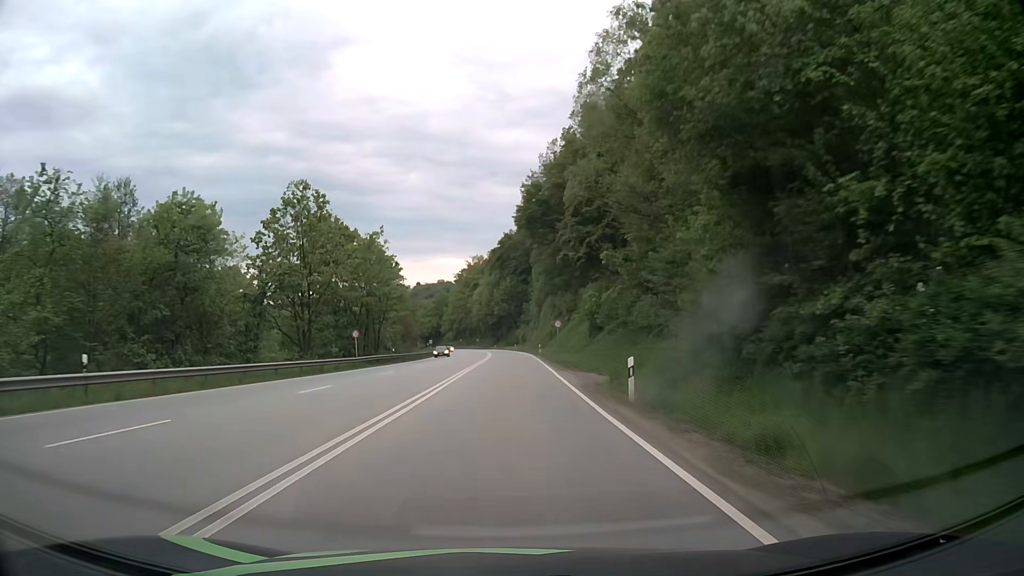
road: primary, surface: asphalt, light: Day
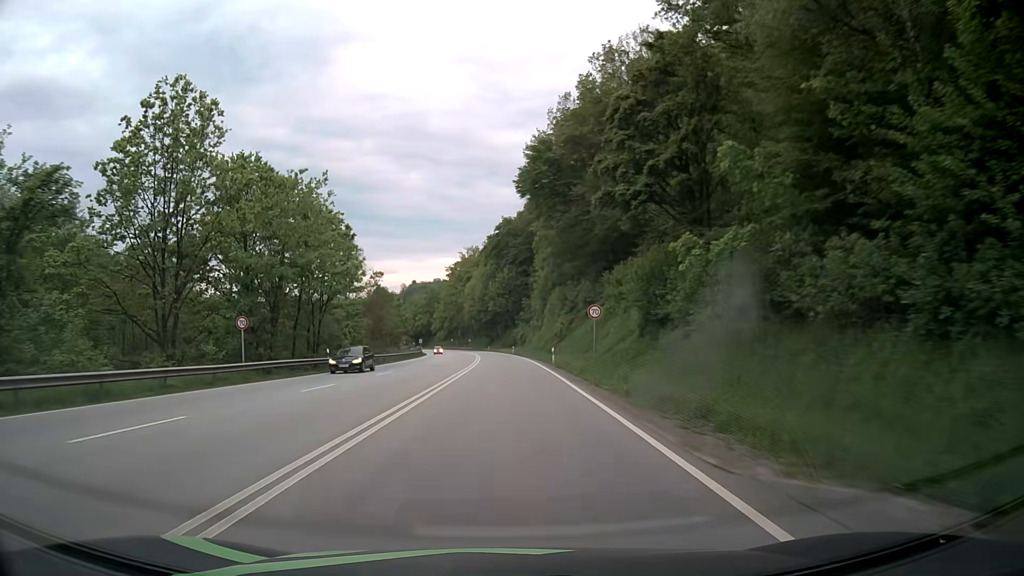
(+0.1, +23.3) m; 0°
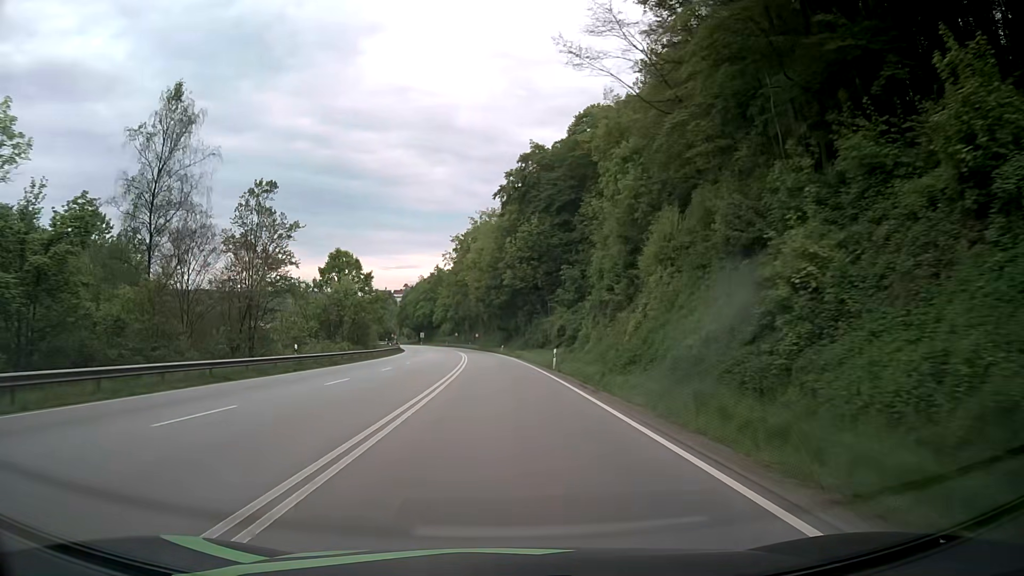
(-0.3, +56.8) m; -1°
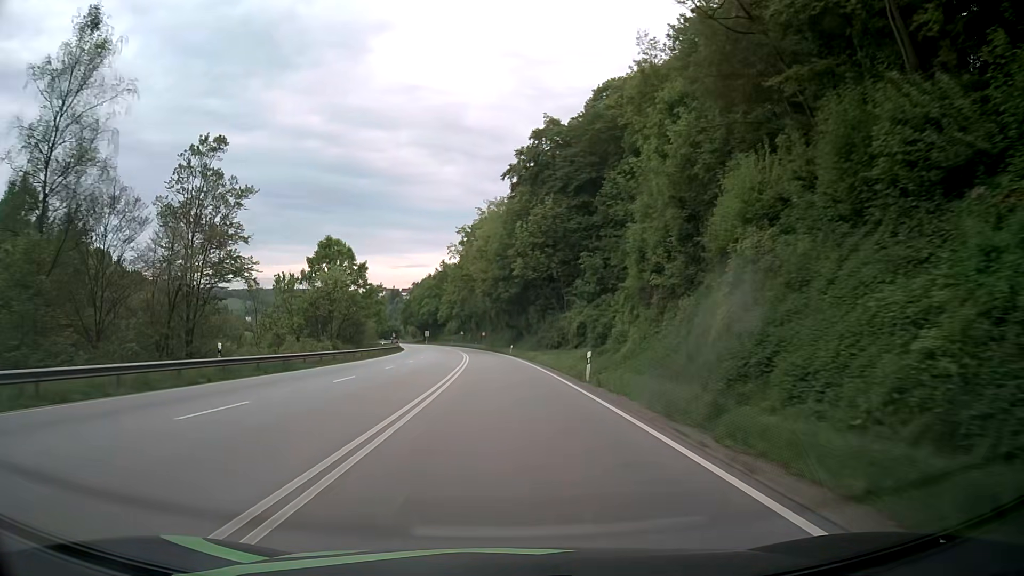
(-0.1, +11.3) m; 0°
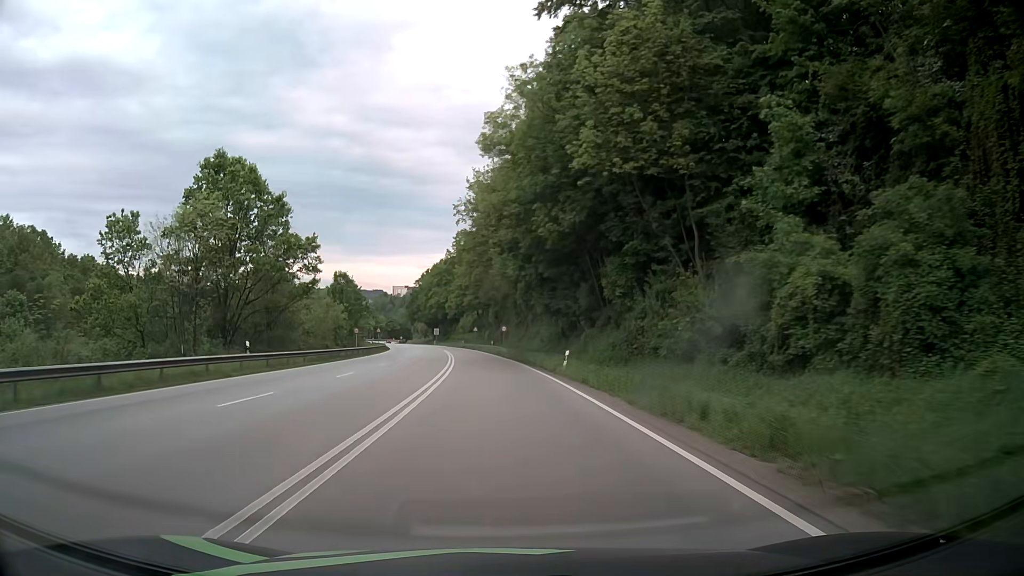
(-1.2, +45.3) m; -3°
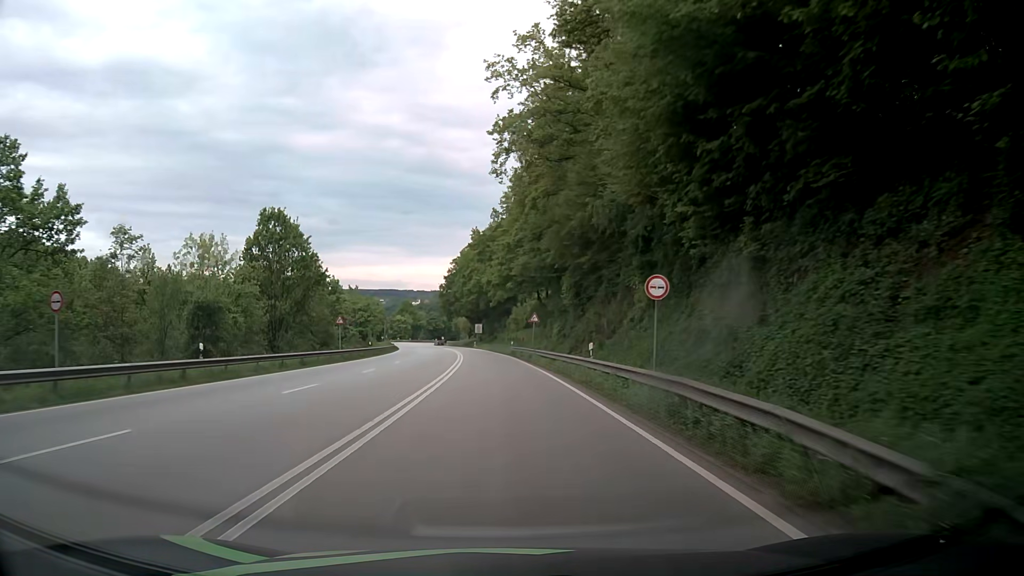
(-1.9, +55.2) m; -5°
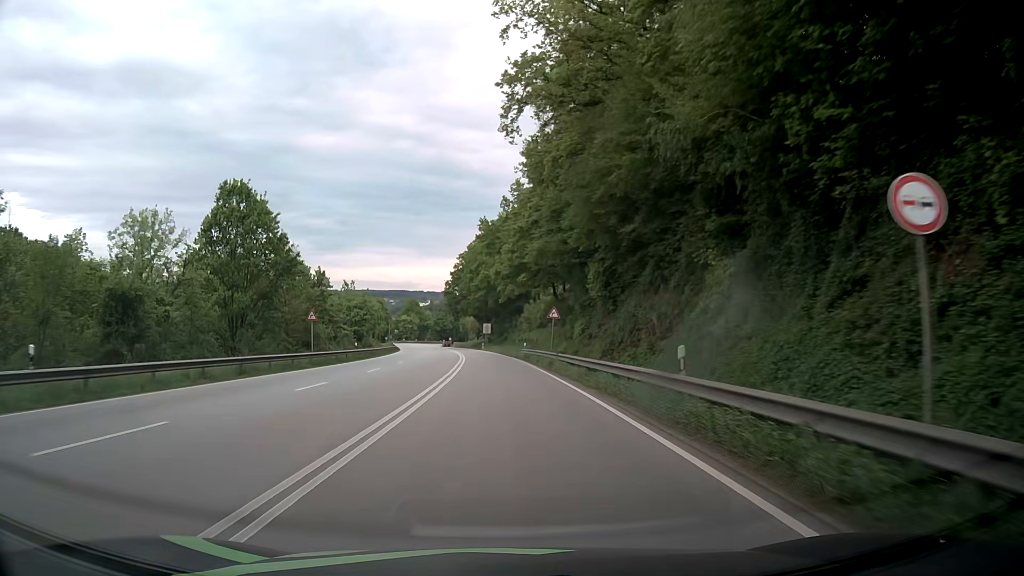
(-0.1, +10.8) m; -1°
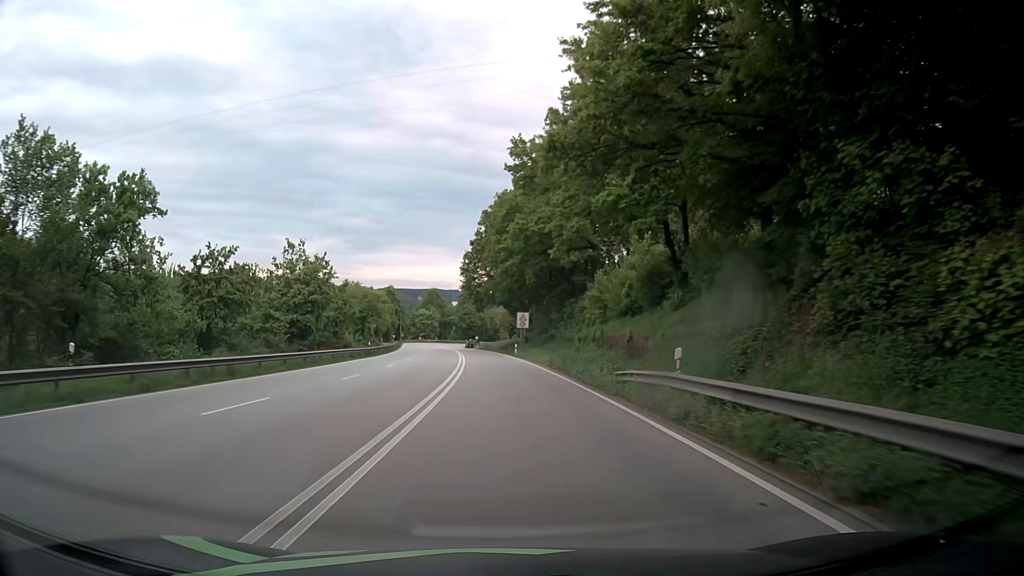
(-1.3, +42.3) m; -4°
(0, +10) (0, +20) (0, +30) (-1, +40) (-1, +50) (-2, +60) (-2, +70) (-3, +80) (-4, +90) (-6, +100) m
